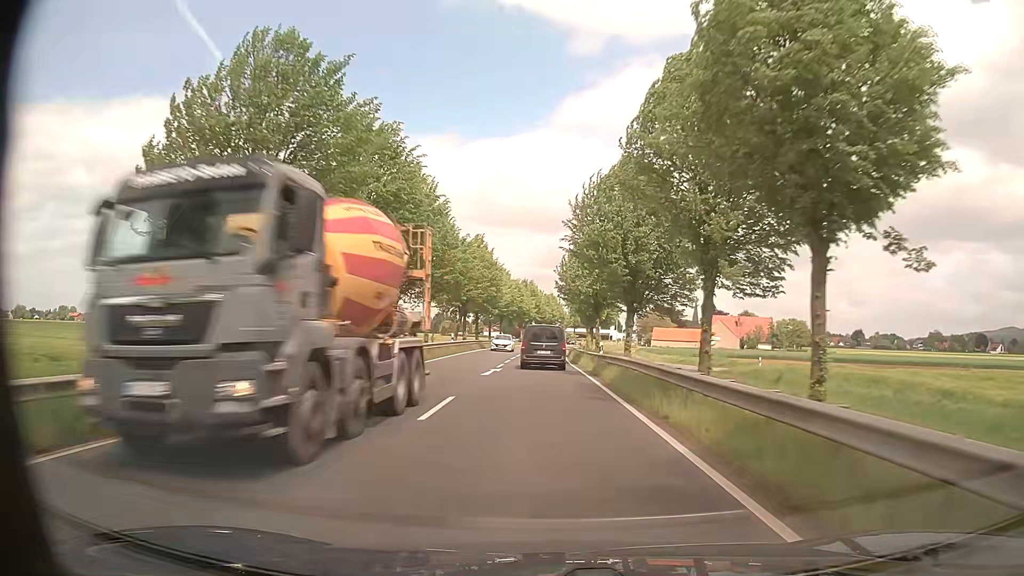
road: primary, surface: asphalt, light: Day
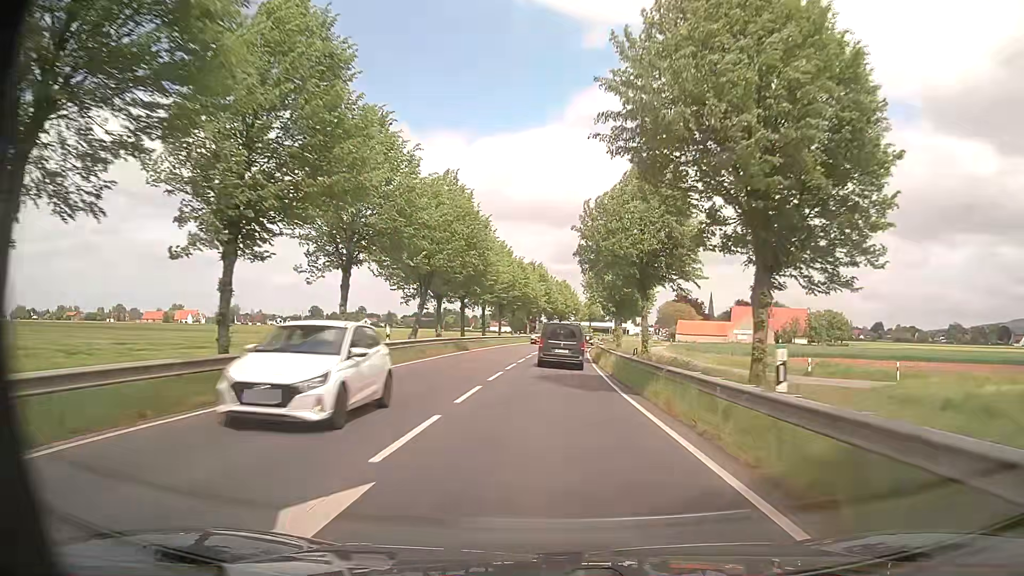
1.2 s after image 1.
(-0.1, +22.2) m; -1°
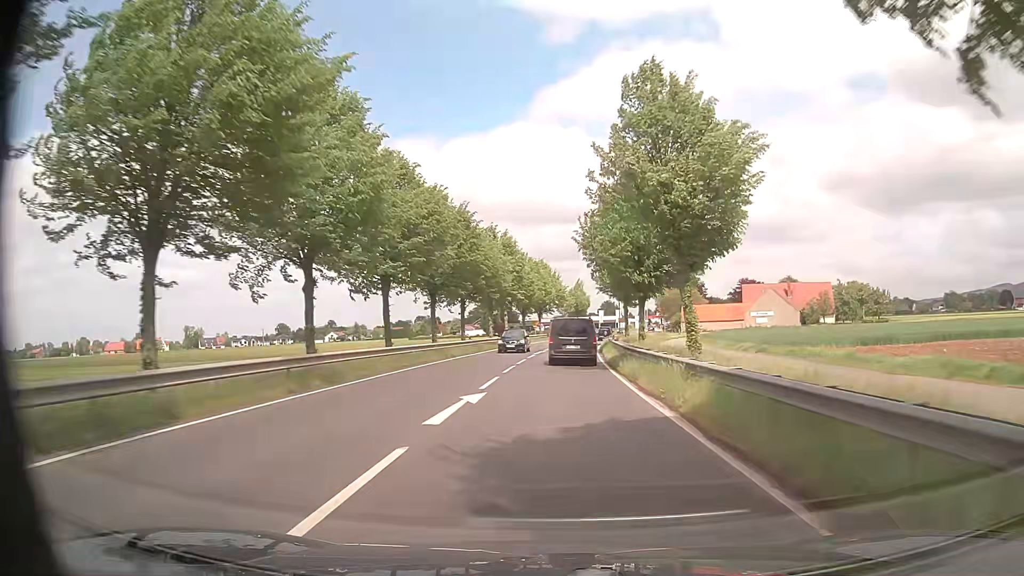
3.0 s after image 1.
(+0.6, +33.0) m; +2°
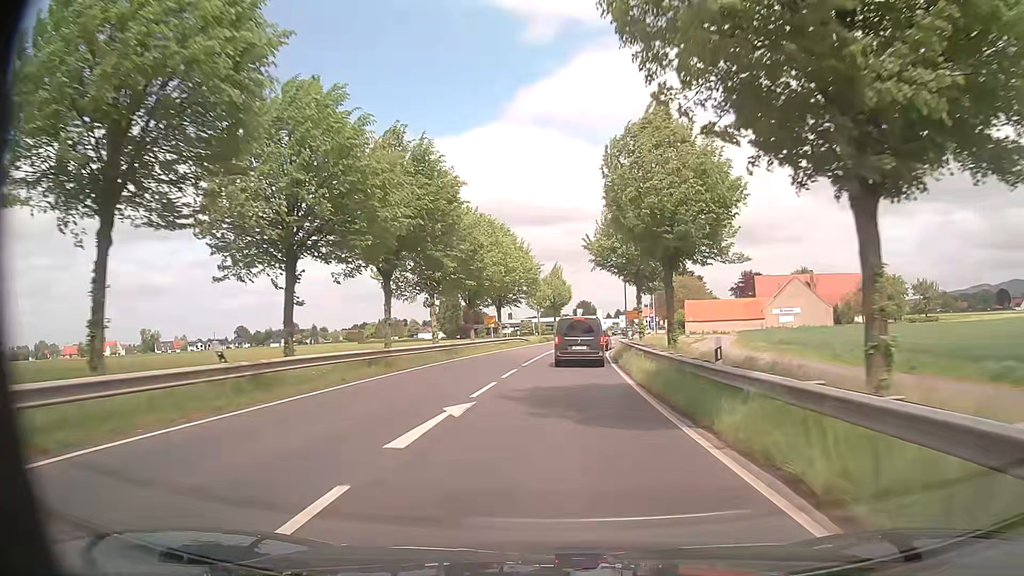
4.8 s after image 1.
(+0.9, +31.6) m; +3°
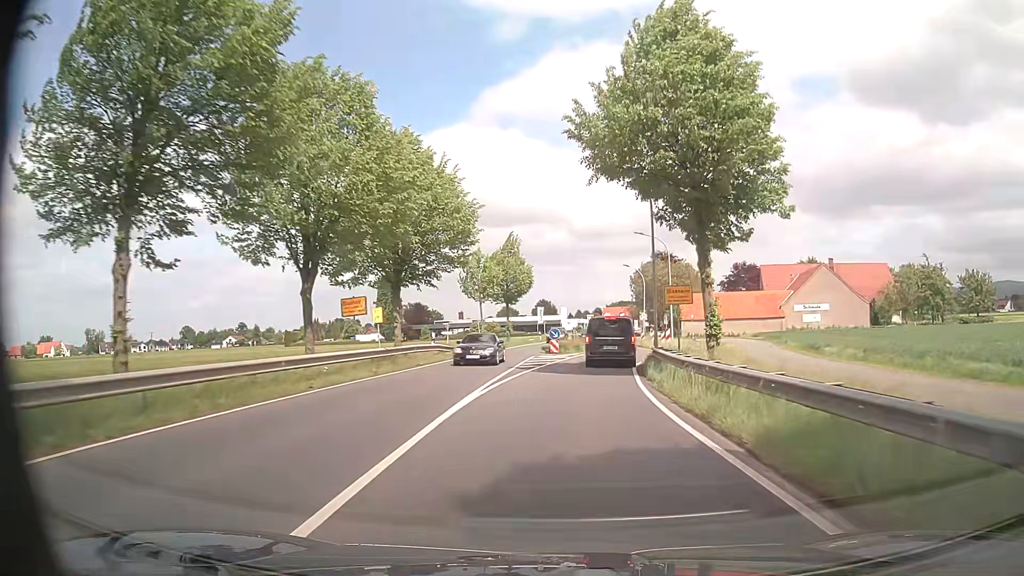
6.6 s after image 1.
(+0.6, +28.3) m; +3°
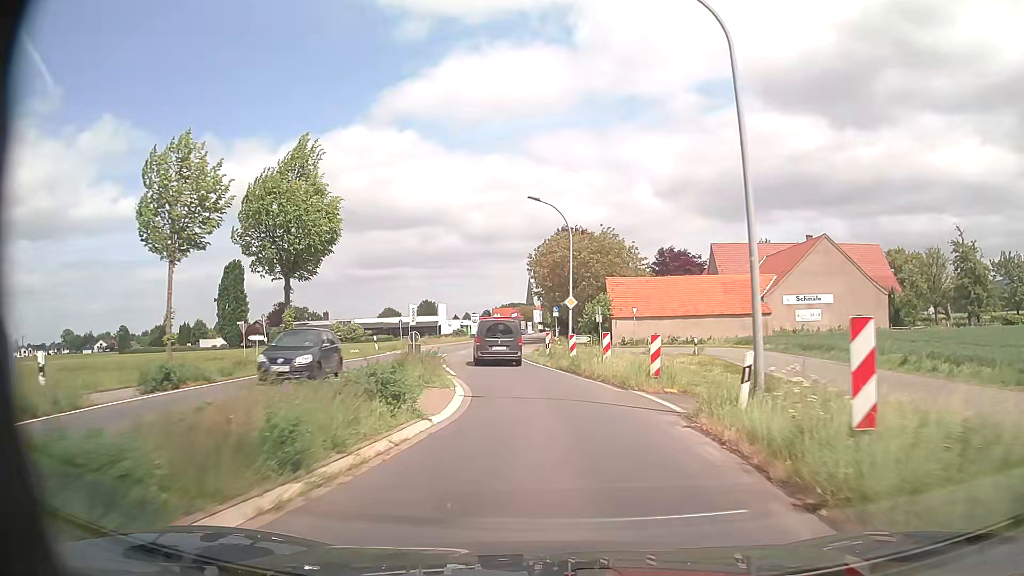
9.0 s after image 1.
(+2.8, +32.2) m; +10°
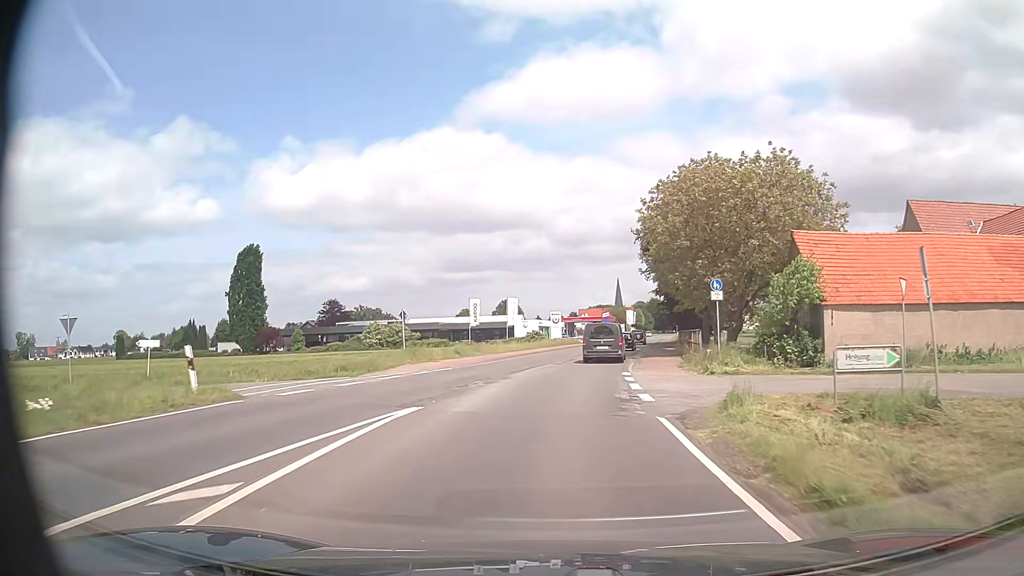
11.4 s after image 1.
(-2.3, +30.3) m; -8°
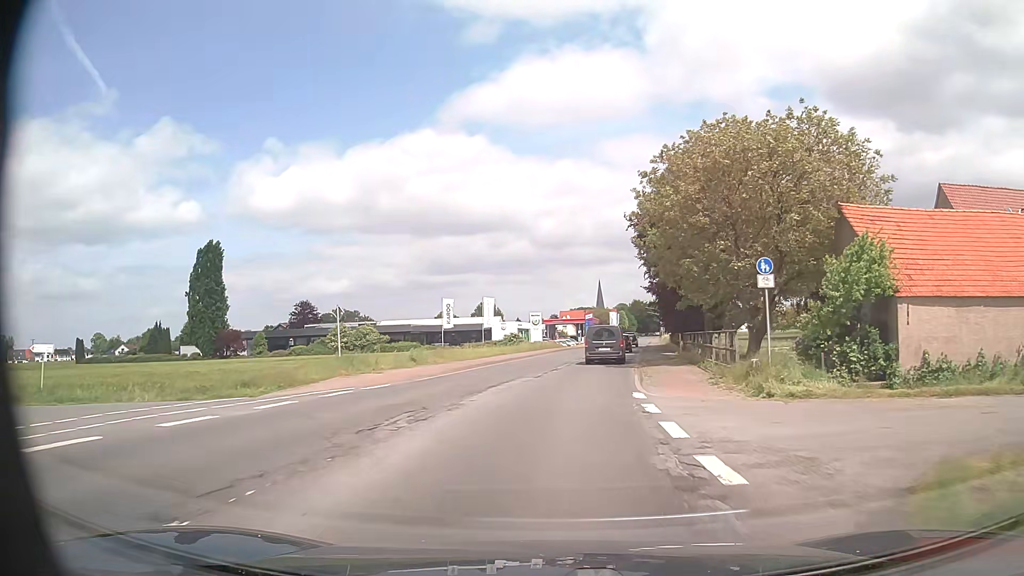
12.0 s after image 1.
(+0.1, +7.8) m; +2°
(0, +10) (+1, +20) (+2, +30) (+3, +40) (+4, +50) (+6, +60) (+7, +70) (+9, +79) (+11, +89) (+12, +99) m
